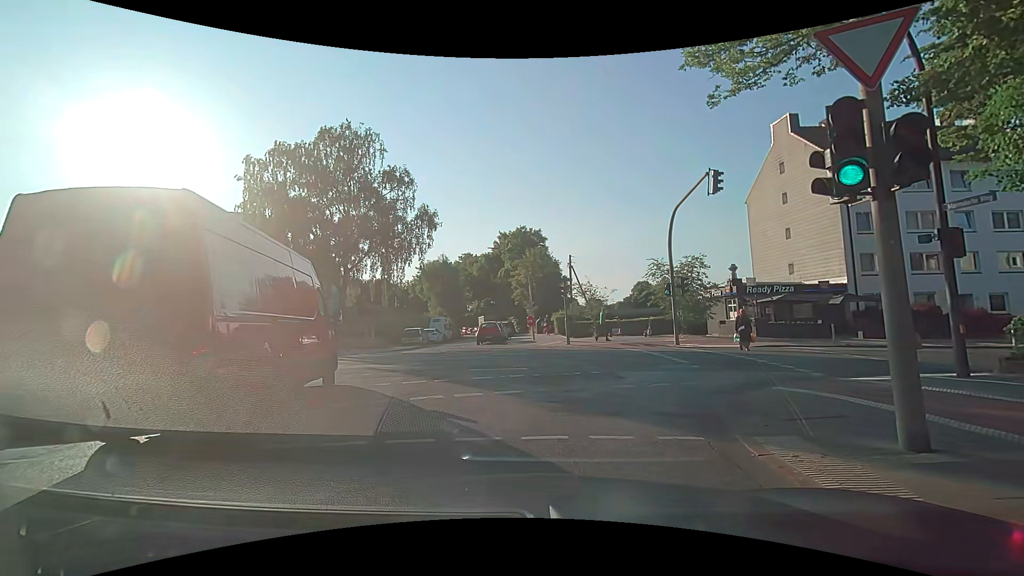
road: tertiary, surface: asphalt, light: Day
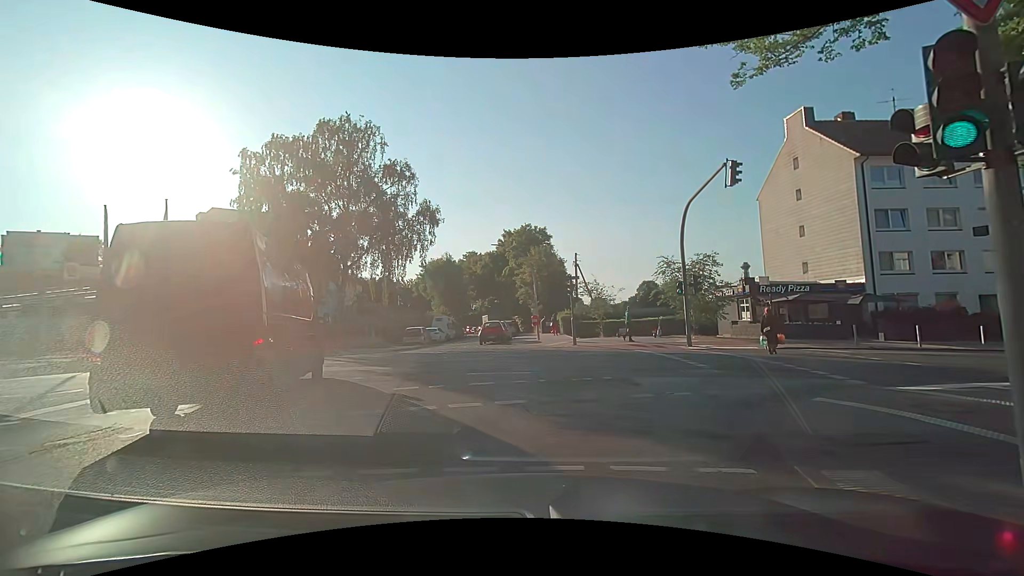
(0.0, +1.1) m; 0°
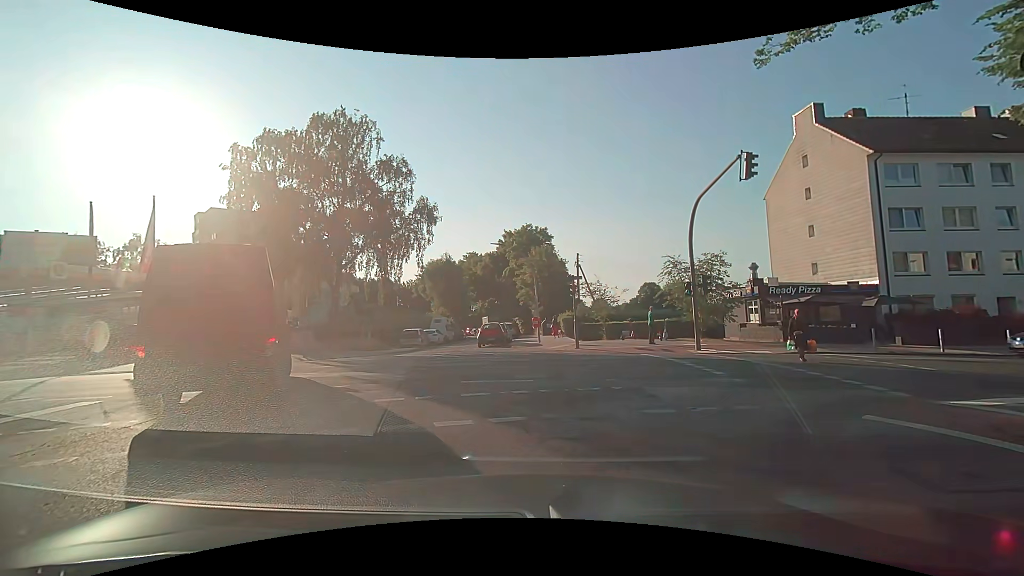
(0.0, +1.1) m; -1°
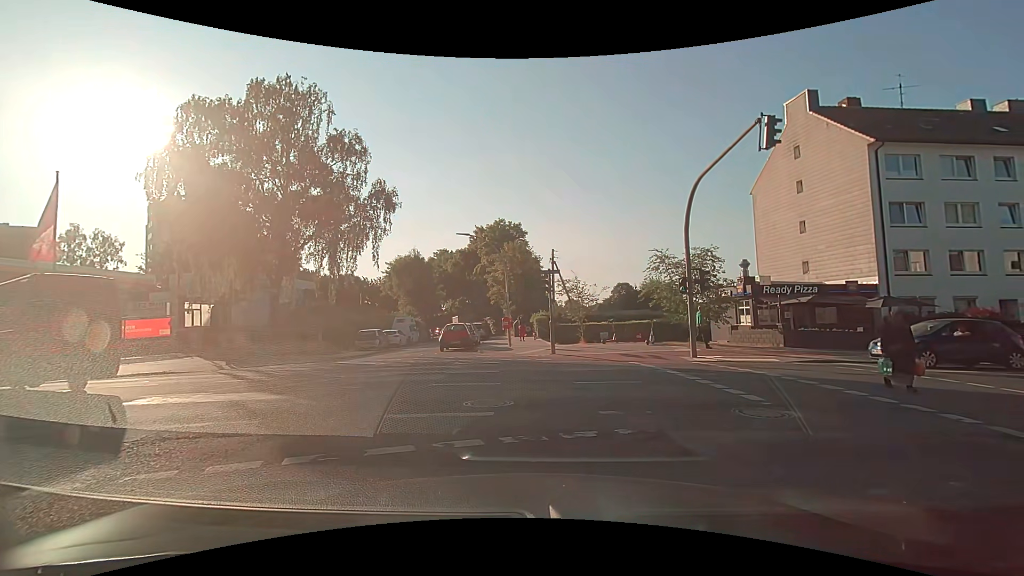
(+0.2, +3.5) m; +5°
